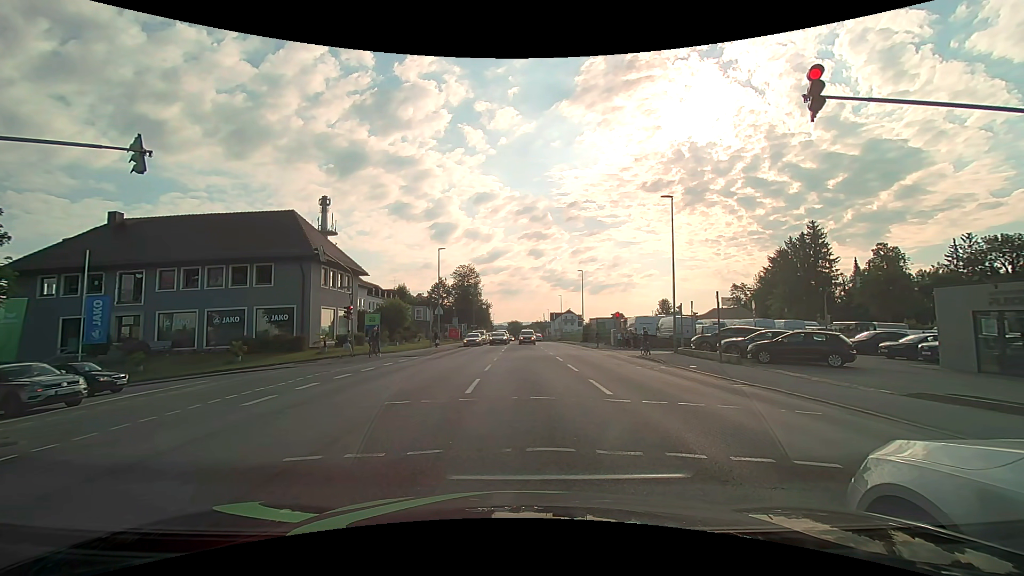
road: tertiary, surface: asphalt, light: Day
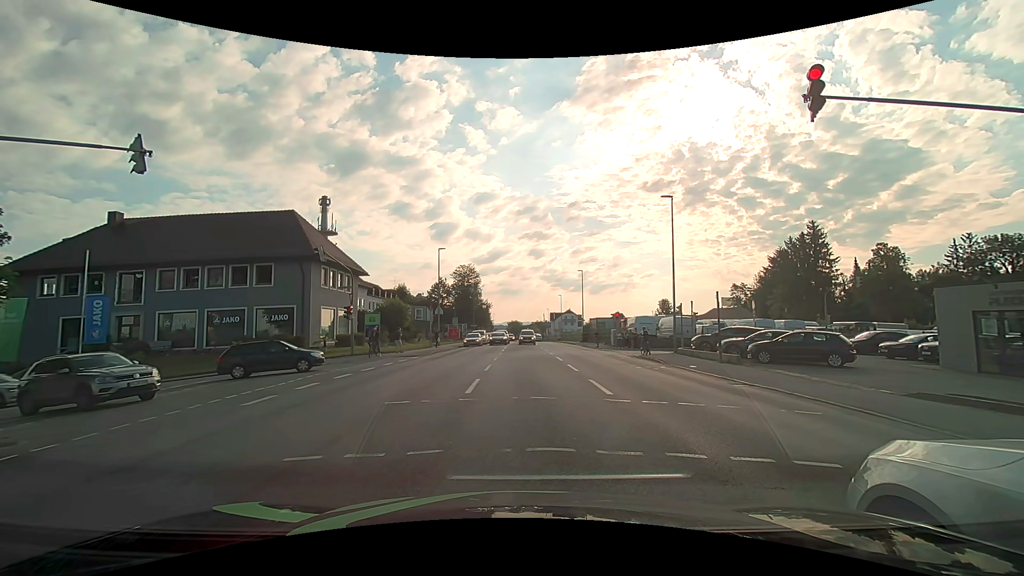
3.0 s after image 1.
(0.0, 0.0) m; 0°
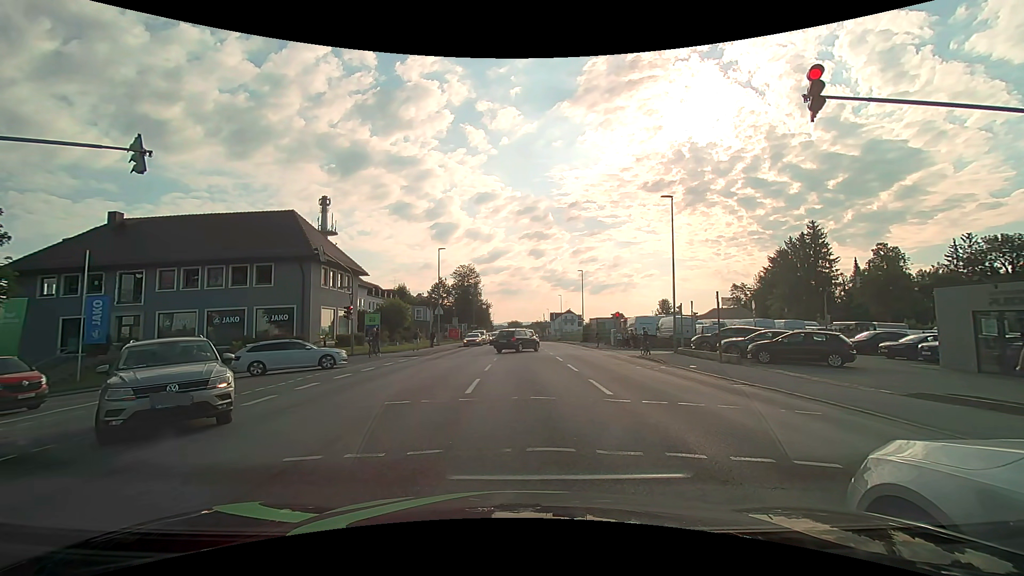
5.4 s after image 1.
(0.0, 0.0) m; 0°
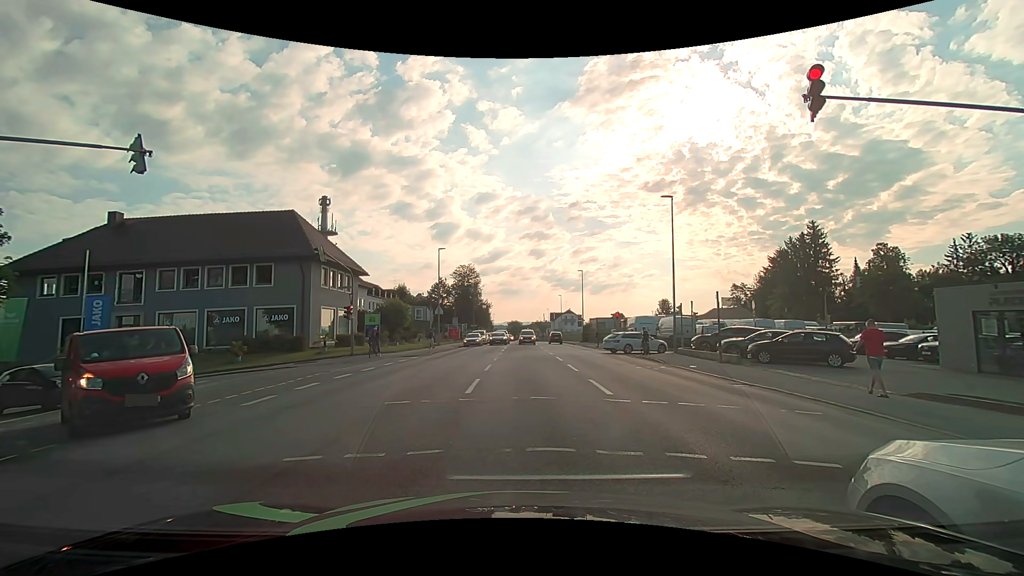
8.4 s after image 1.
(0.0, 0.0) m; 0°
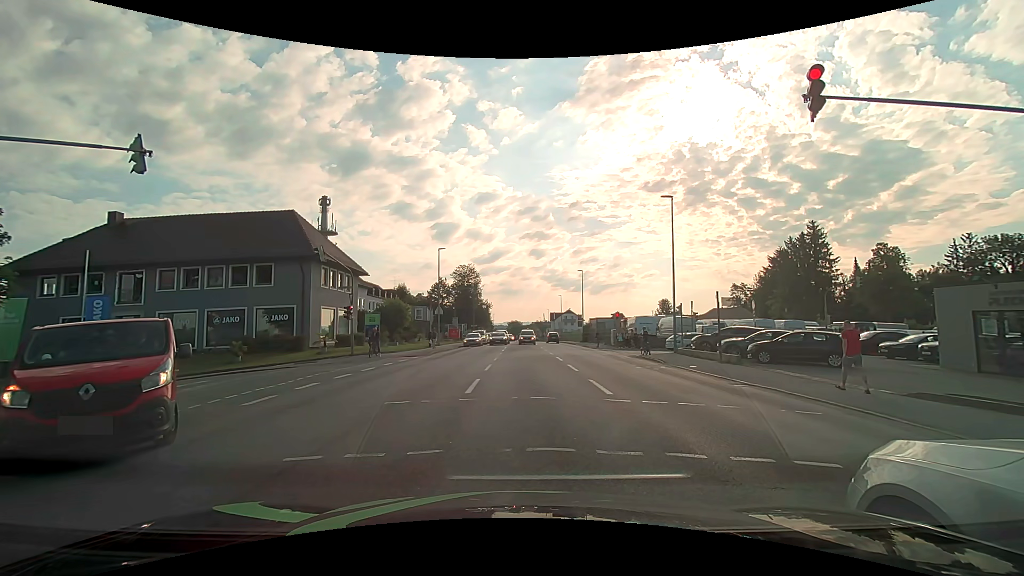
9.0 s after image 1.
(0.0, 0.0) m; 0°
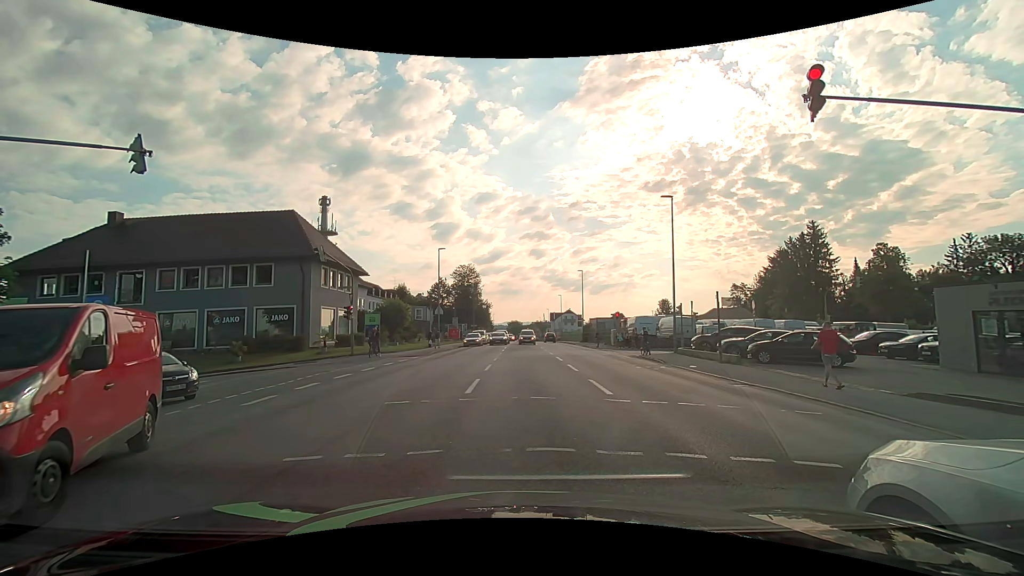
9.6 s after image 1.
(0.0, 0.0) m; 0°
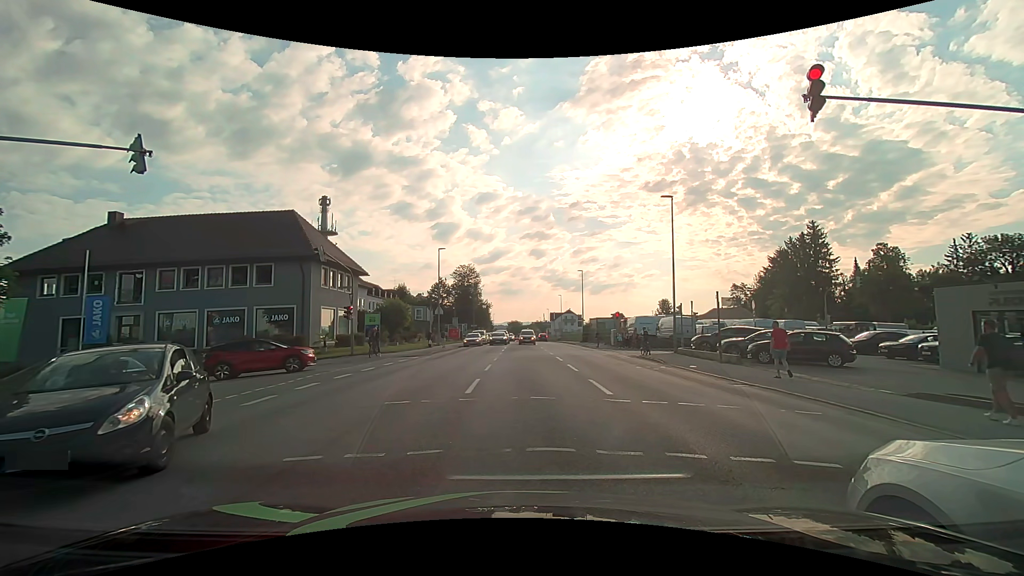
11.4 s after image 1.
(0.0, 0.0) m; 0°
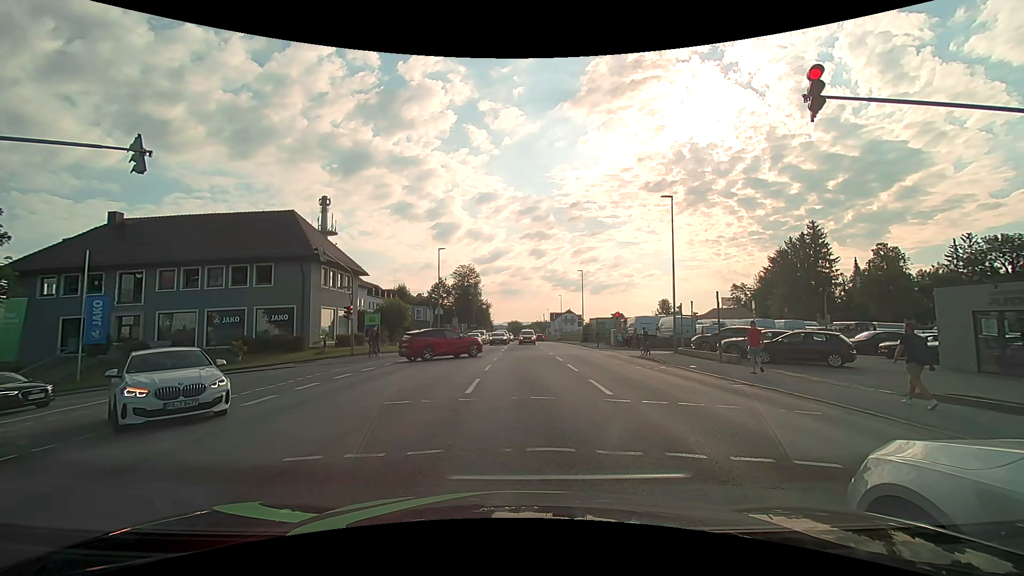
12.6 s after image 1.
(0.0, 0.0) m; 0°
